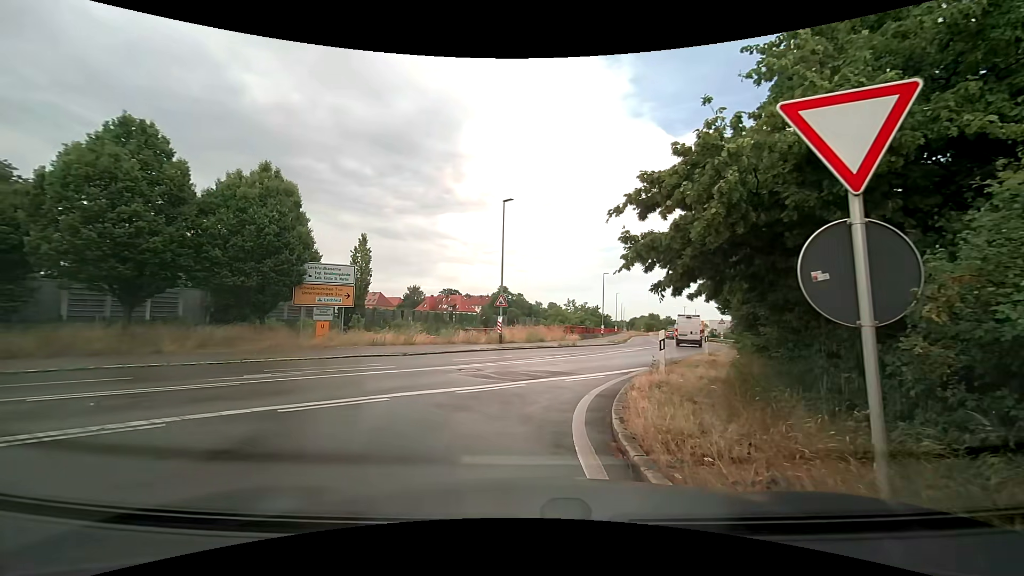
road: trunk_link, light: Day
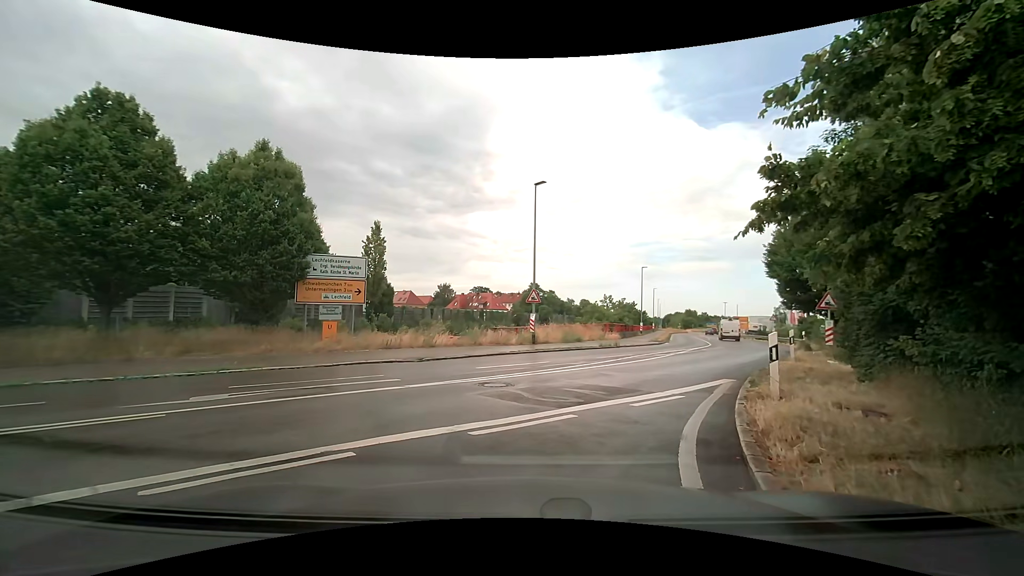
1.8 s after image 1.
(-0.2, +3.3) m; -4°
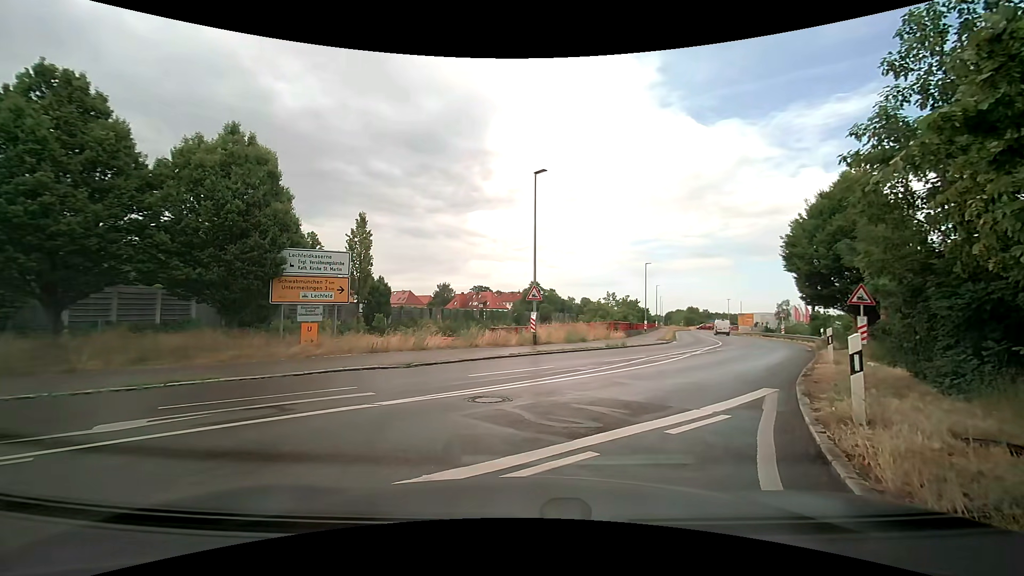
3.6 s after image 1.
(0.0, +1.9) m; +1°
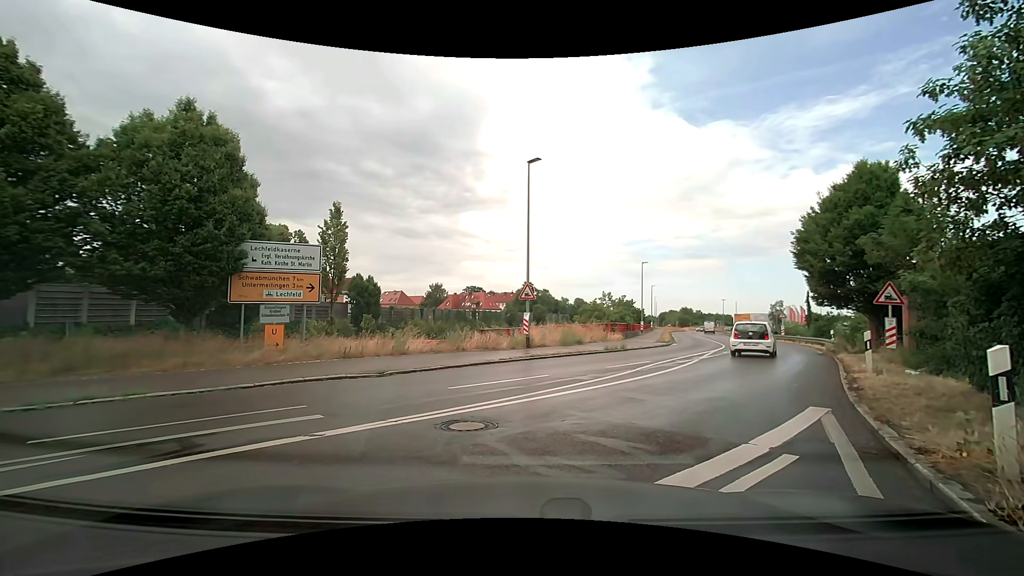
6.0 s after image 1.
(0.0, +1.9) m; 0°
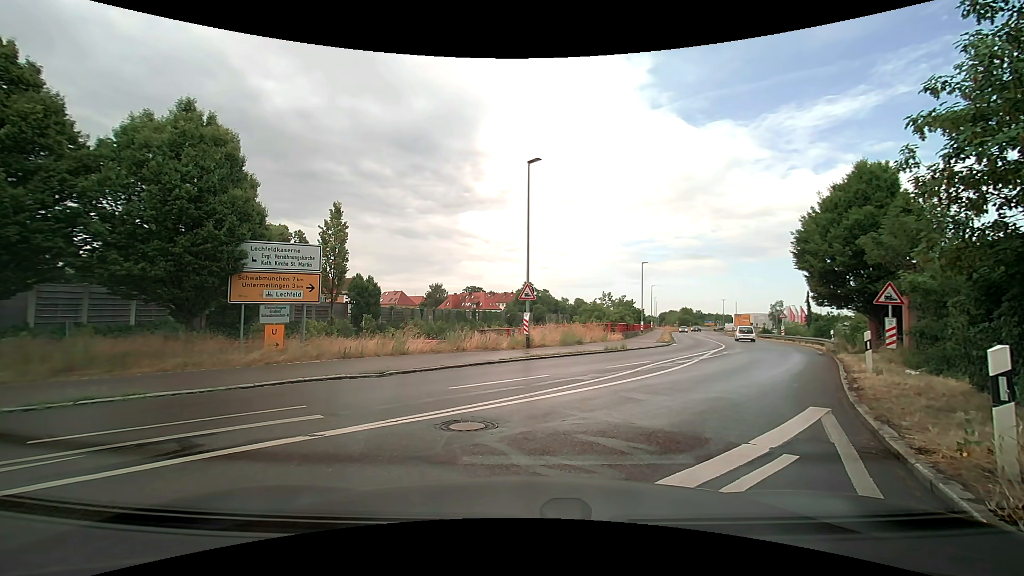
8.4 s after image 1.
(0.0, +0.1) m; 0°
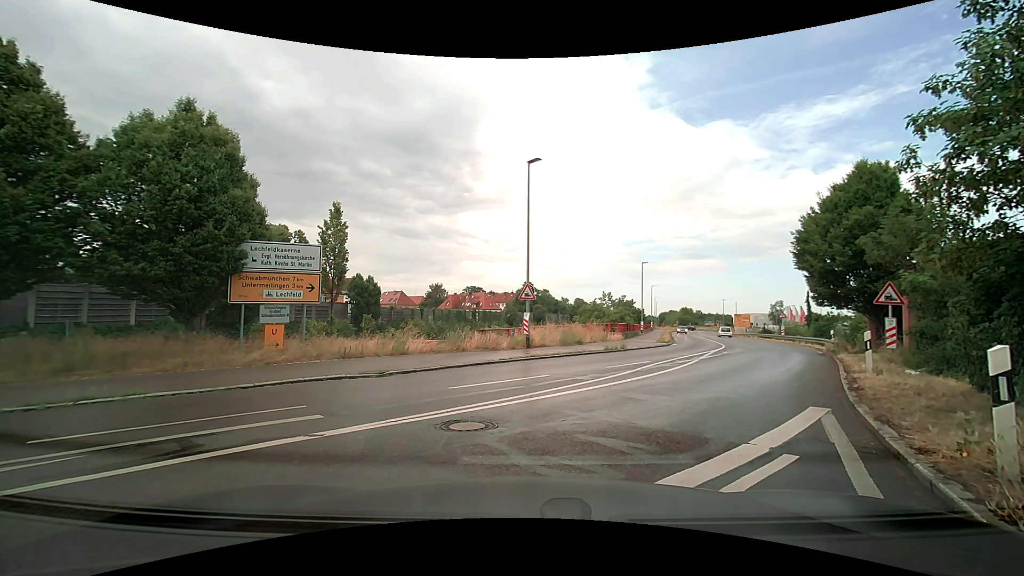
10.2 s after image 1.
(0.0, 0.0) m; 0°
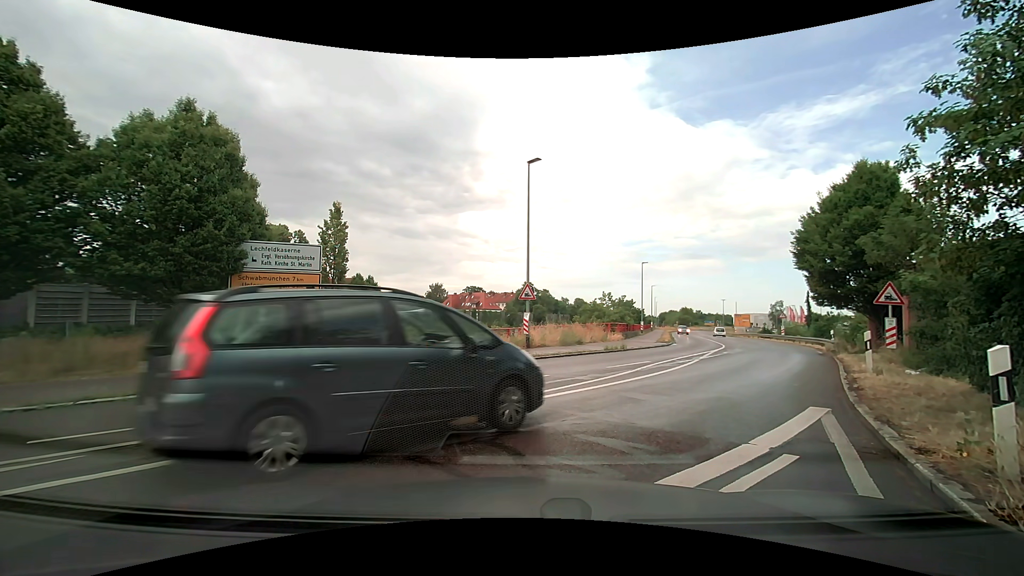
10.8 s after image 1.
(0.0, 0.0) m; 0°
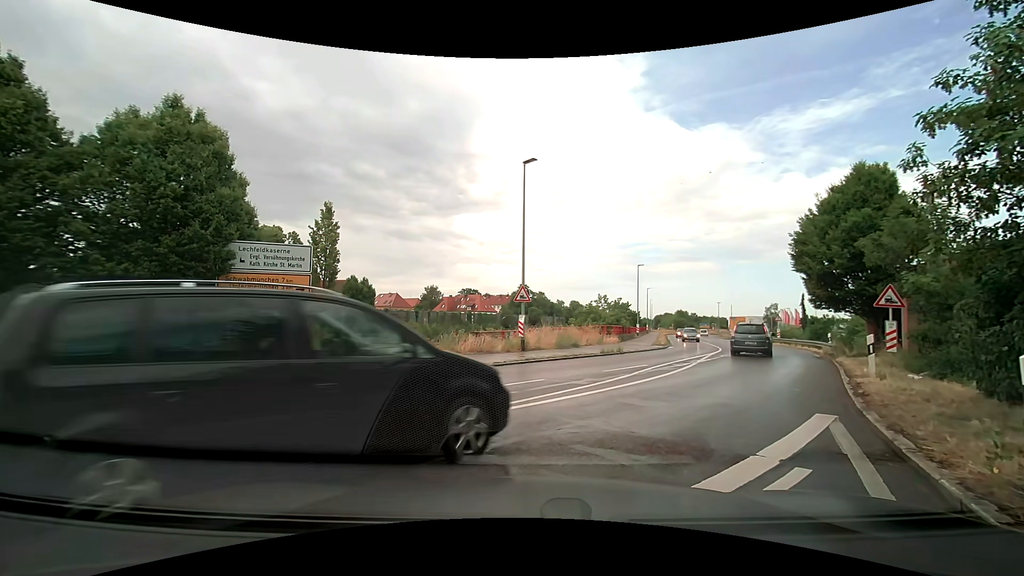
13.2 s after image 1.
(0.0, +0.4) m; 0°
